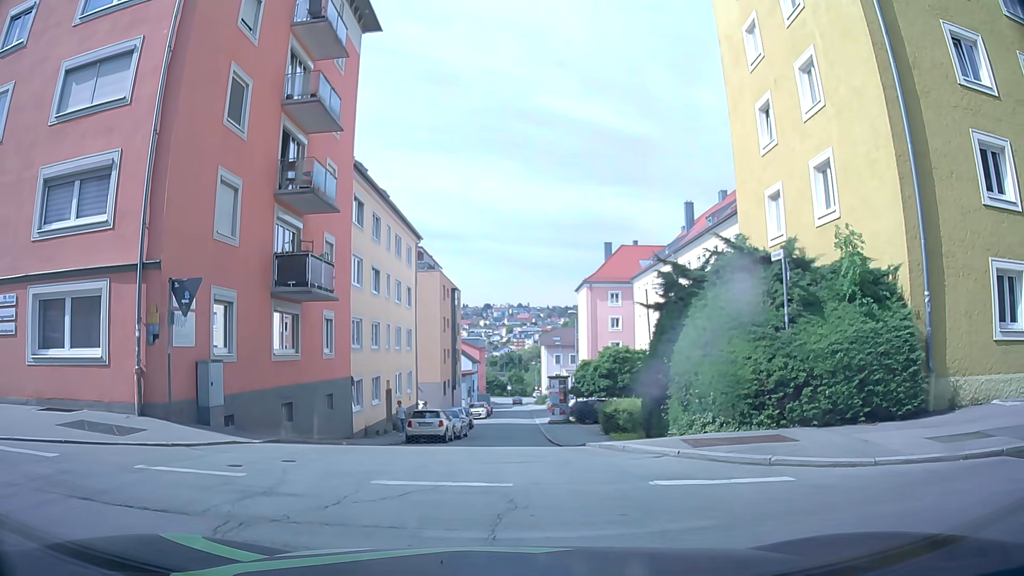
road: residential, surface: asphalt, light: Day
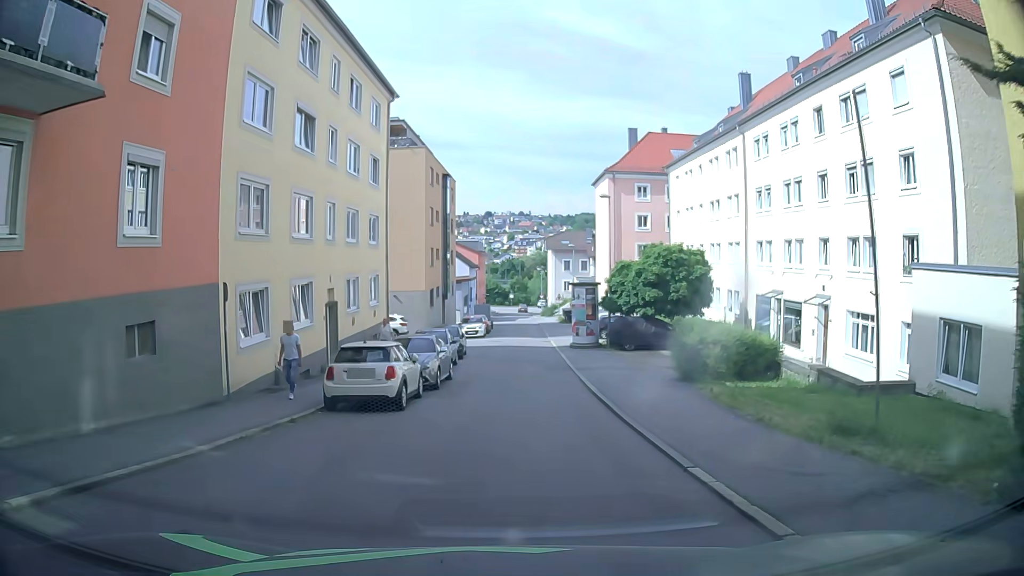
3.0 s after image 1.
(-0.6, +14.2) m; +1°
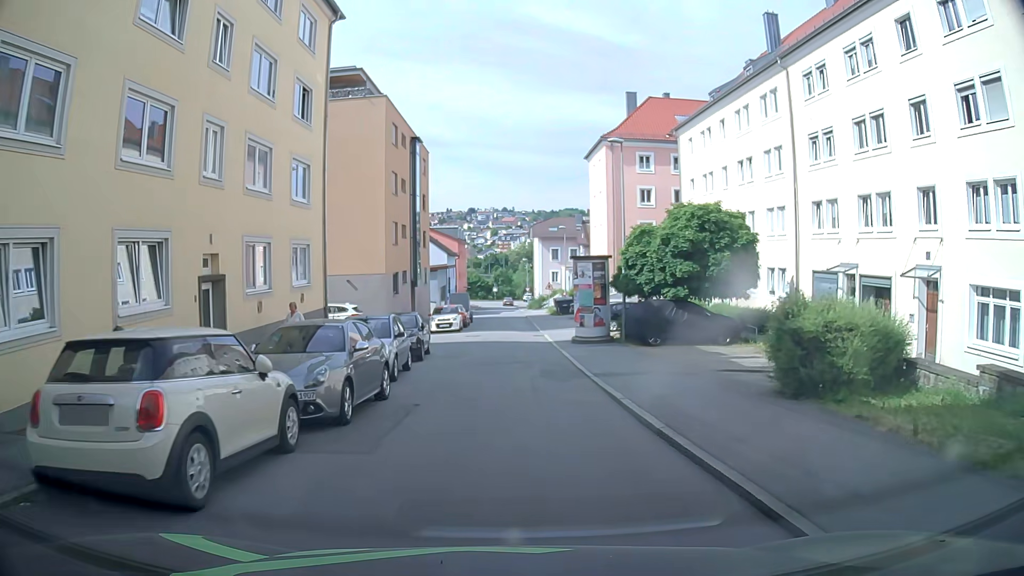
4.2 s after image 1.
(-0.1, +9.2) m; -1°
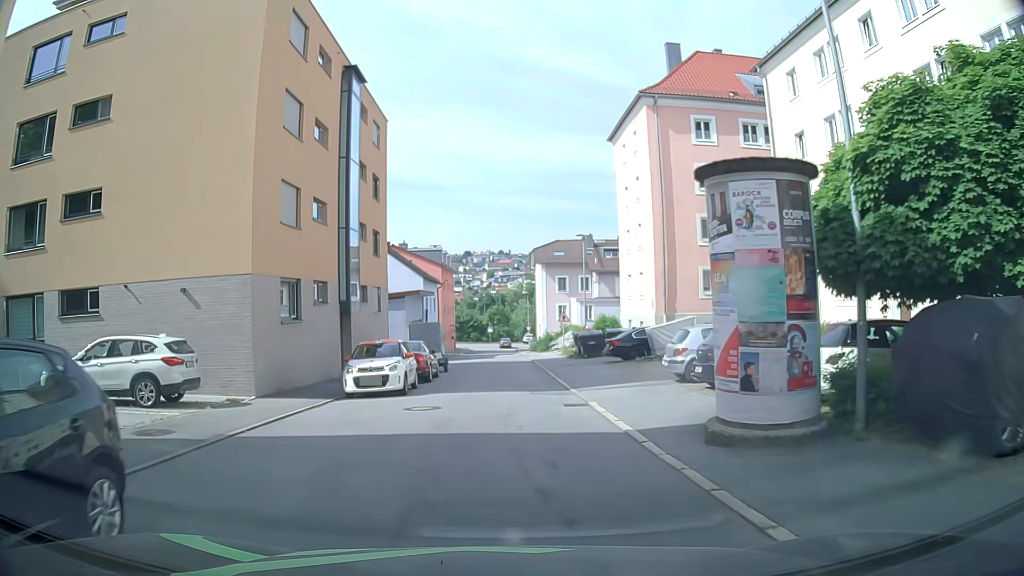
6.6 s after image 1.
(+0.1, +18.8) m; +1°
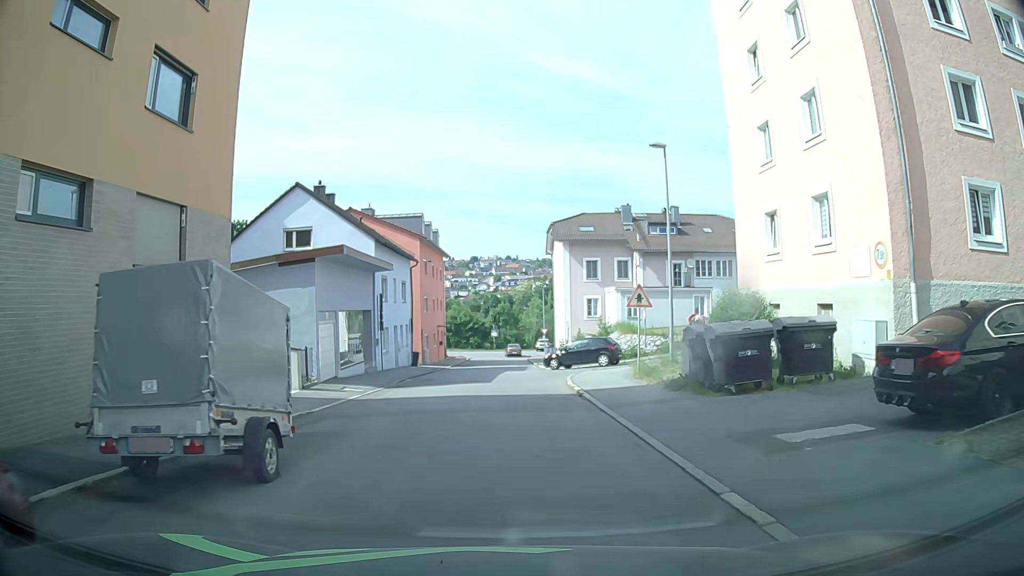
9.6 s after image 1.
(-0.2, +23.0) m; -1°
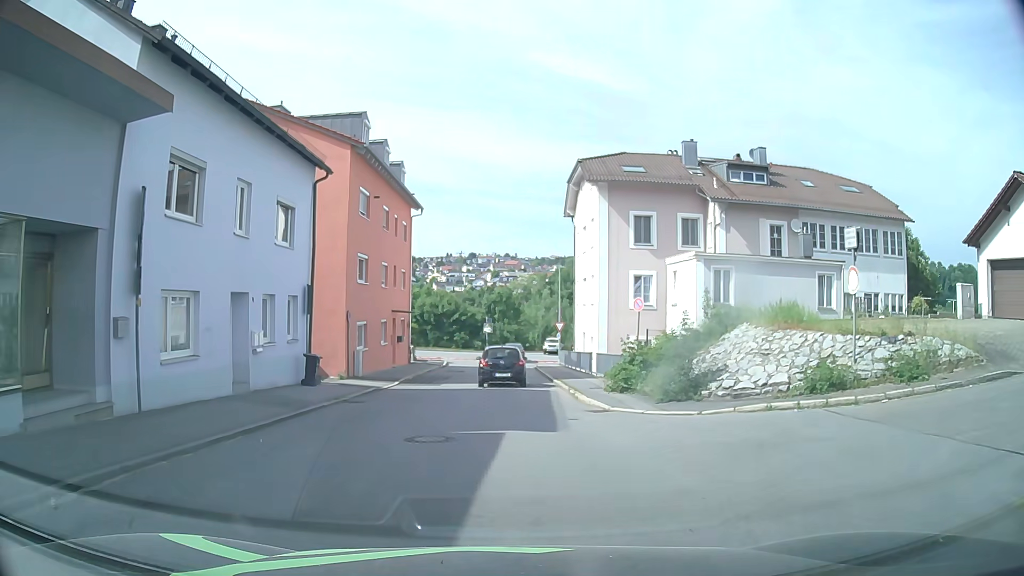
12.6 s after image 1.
(-0.1, +22.7) m; 0°
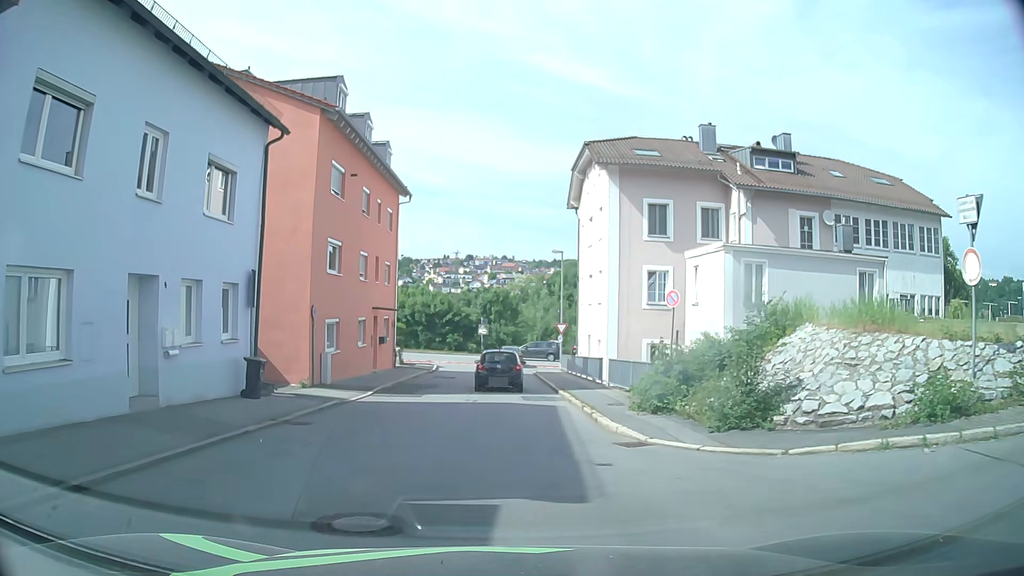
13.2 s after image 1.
(0.0, +4.5) m; +1°
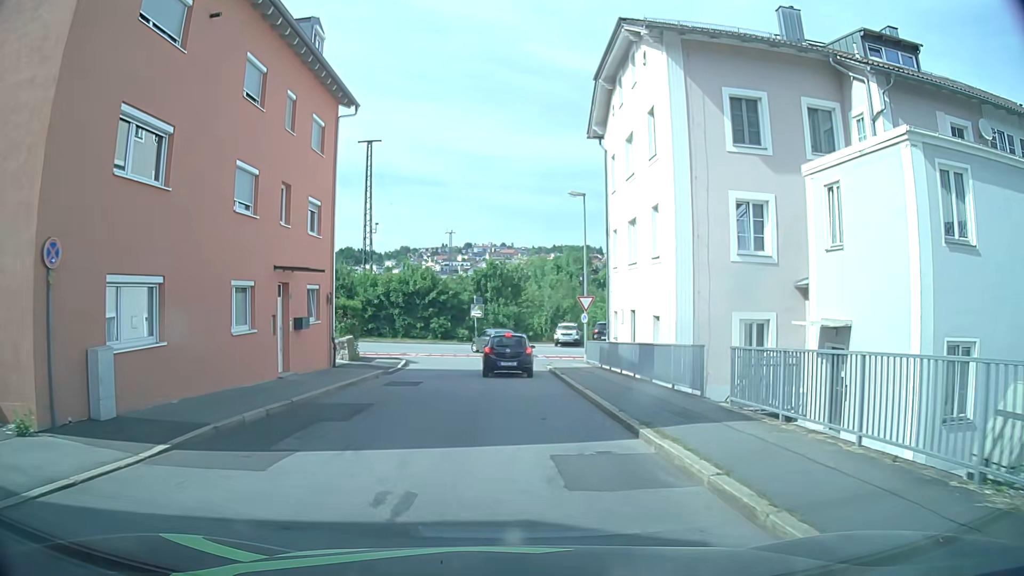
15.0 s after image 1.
(+0.1, +13.7) m; 0°
